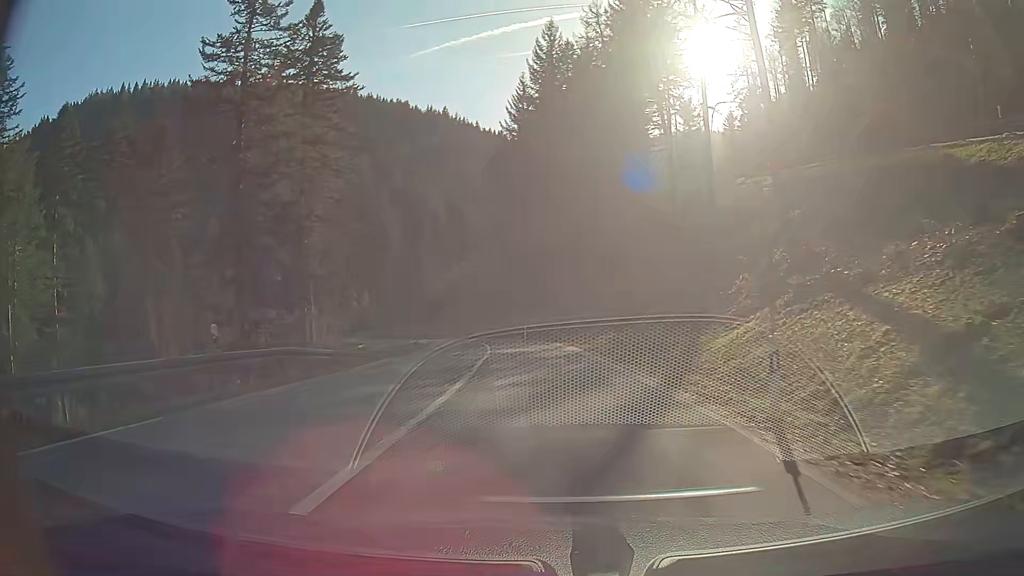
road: secondary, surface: asphalt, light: Day
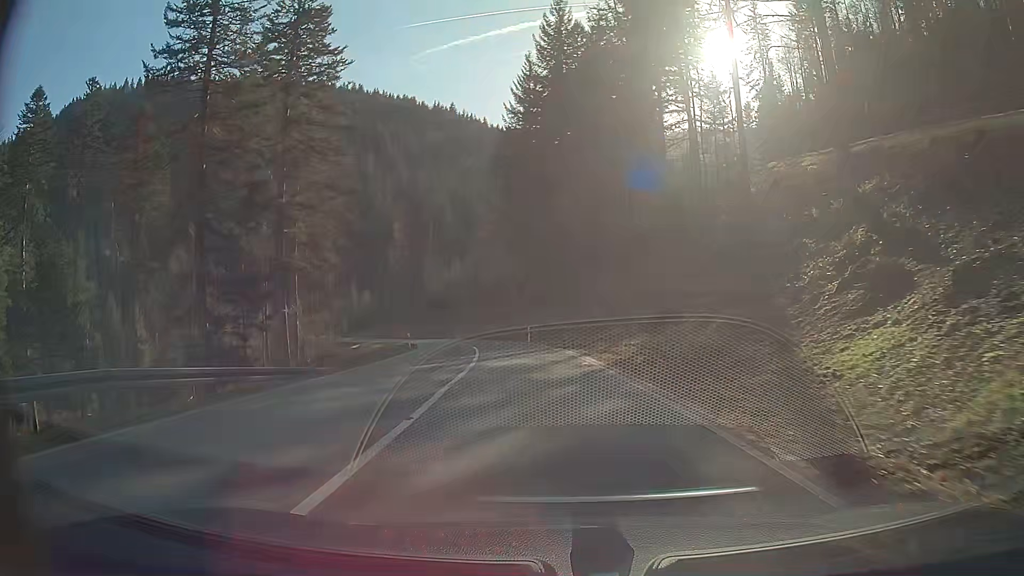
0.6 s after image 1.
(-0.1, +8.0) m; -1°
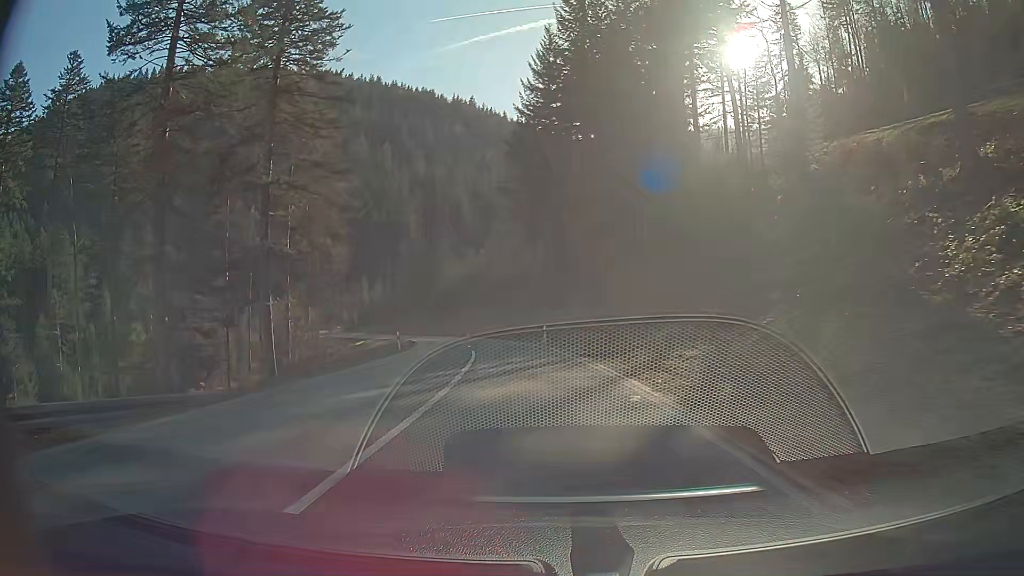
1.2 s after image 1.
(-0.1, +8.1) m; -2°
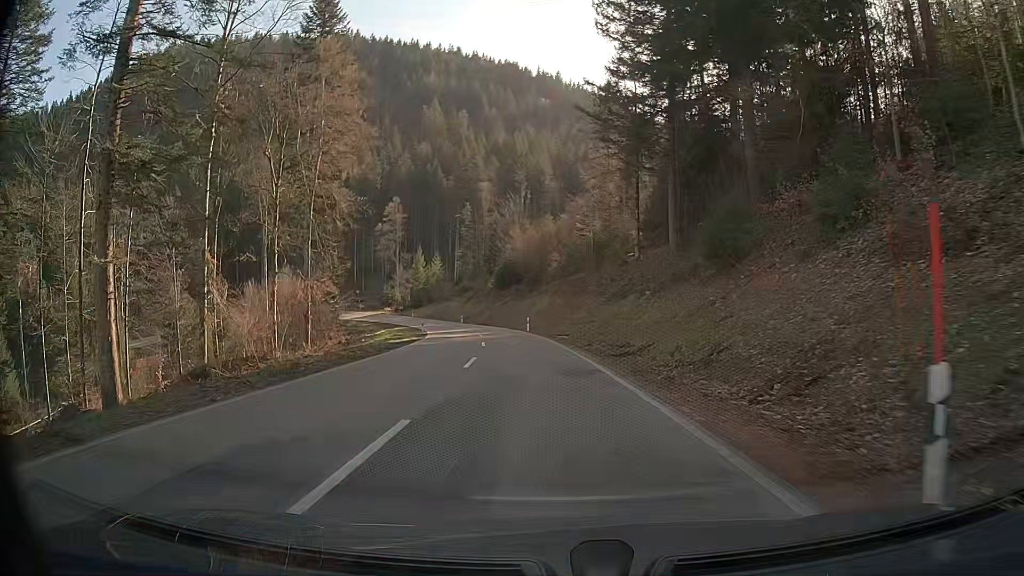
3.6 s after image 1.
(-2.1, +32.9) m; -7°
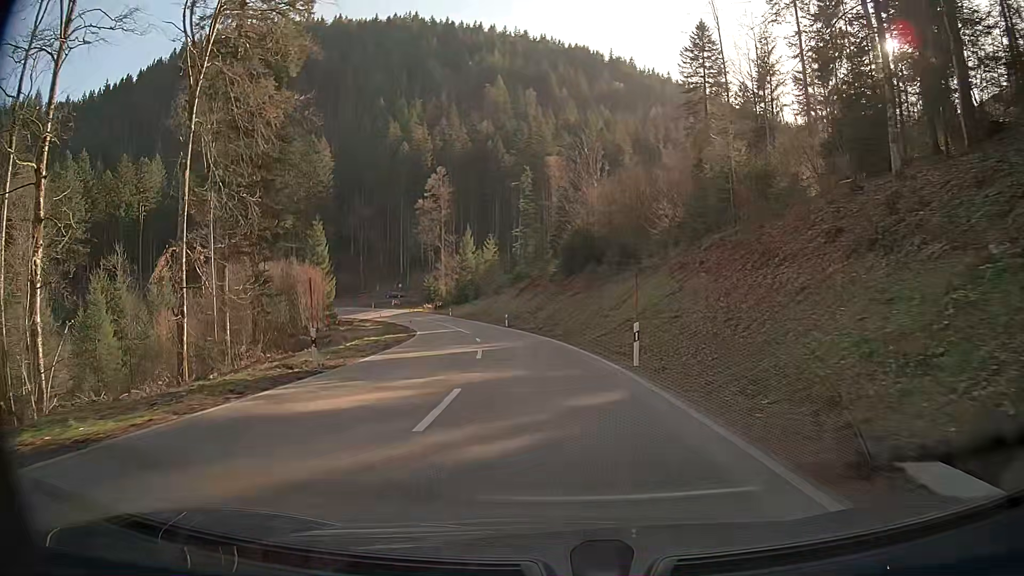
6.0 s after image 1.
(-1.9, +34.1) m; -6°
